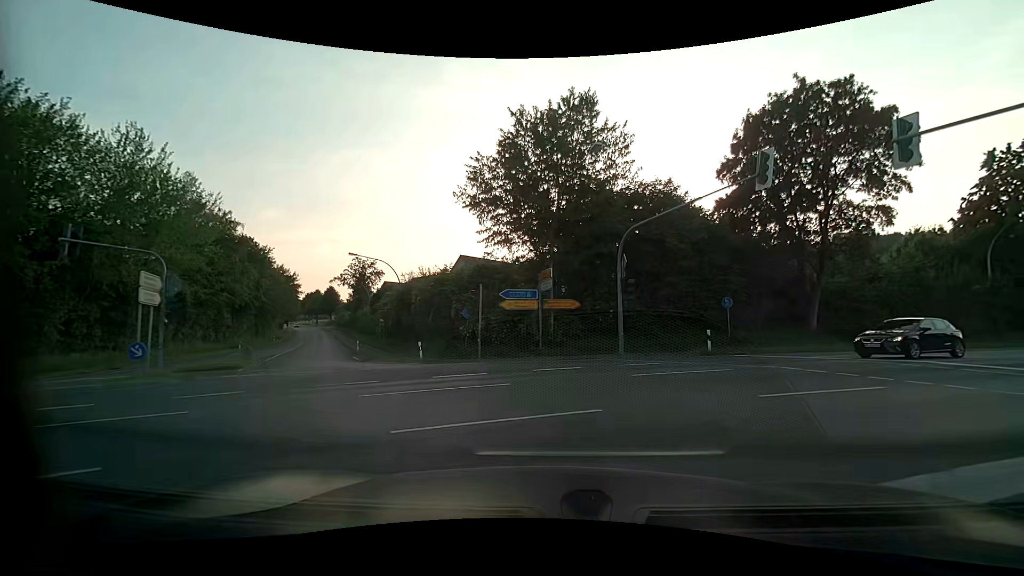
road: secondary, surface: asphalt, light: Day
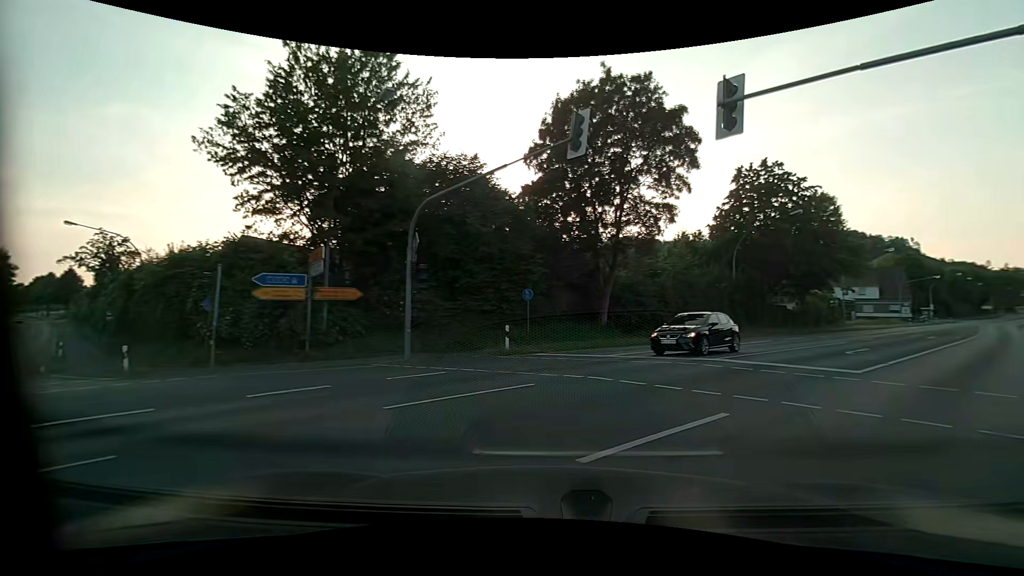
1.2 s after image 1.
(+0.9, +4.6) m; +23°
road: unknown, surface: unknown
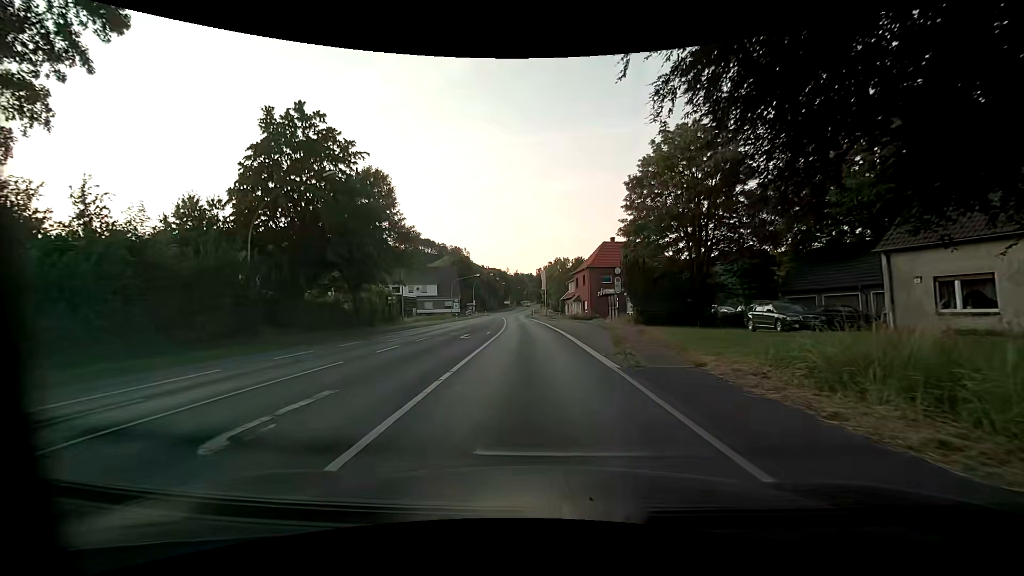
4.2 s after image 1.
(+8.6, +13.1) m; +45°
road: primary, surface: asphalt
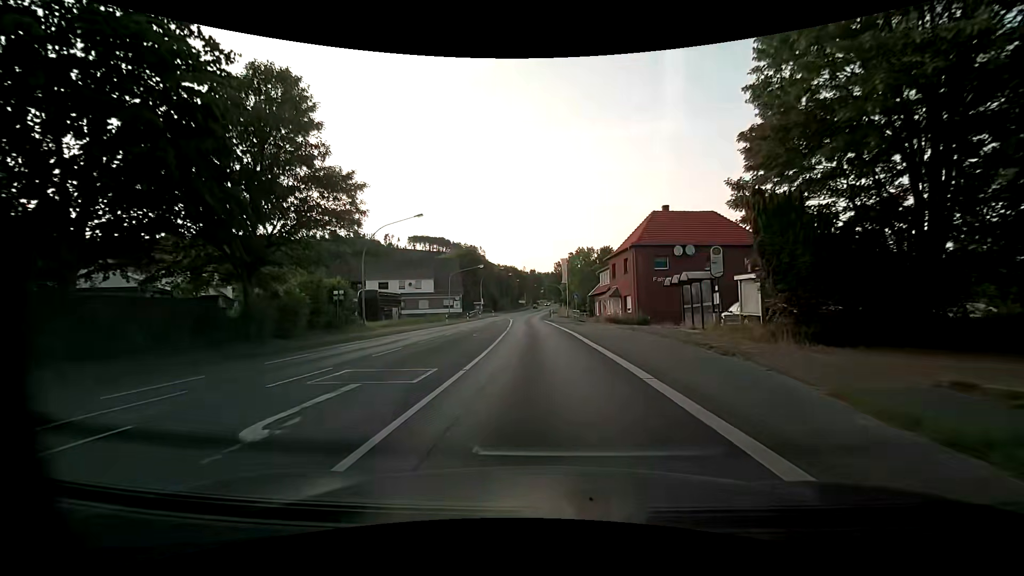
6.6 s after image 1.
(-0.5, +20.1) m; -2°
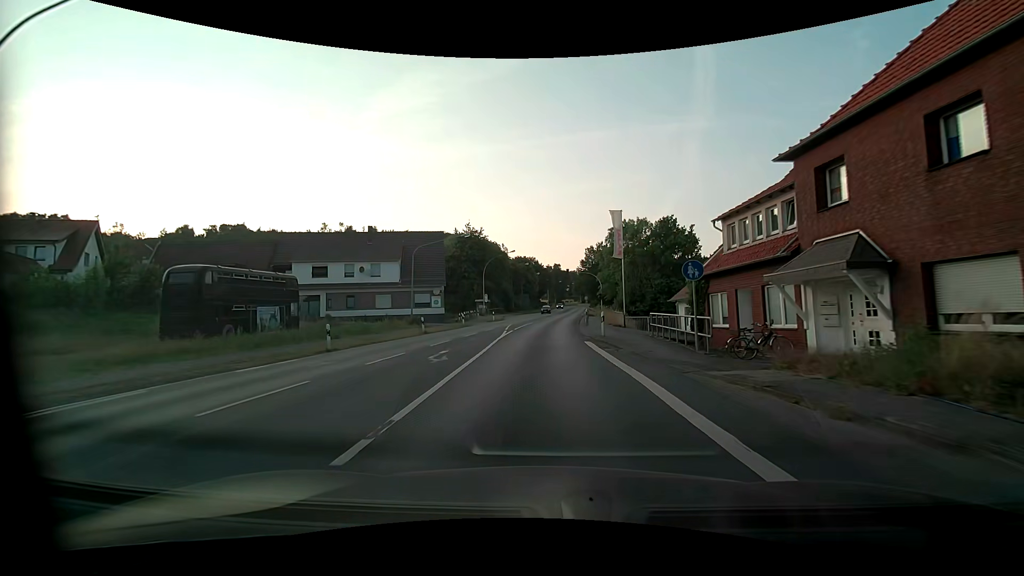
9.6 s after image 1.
(-0.6, +33.2) m; -3°
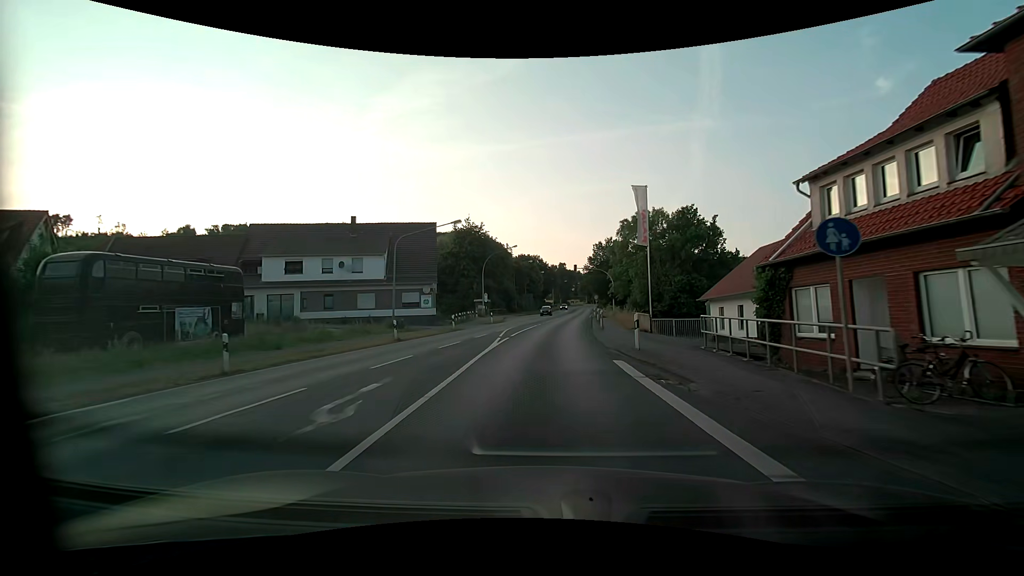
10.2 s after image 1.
(0.0, +6.9) m; -1°
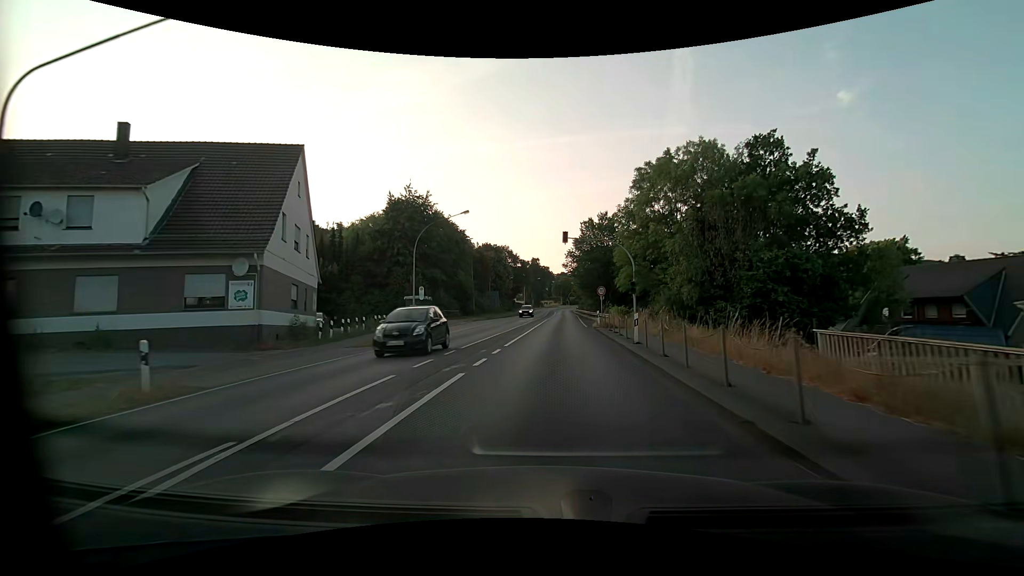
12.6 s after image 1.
(+0.4, +27.2) m; +3°
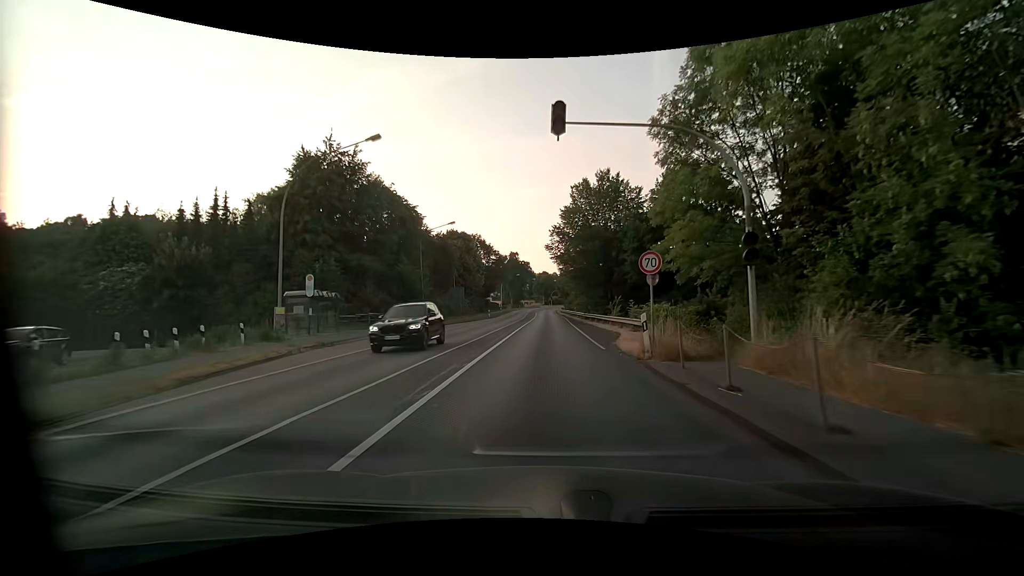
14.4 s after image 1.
(+0.5, +20.8) m; +2°
(0, +10) (0, +20) (0, +30) (0, +40) (0, +50) (0, +60) (0, +70) (0, +80) (0, +90) (0, +100) m
